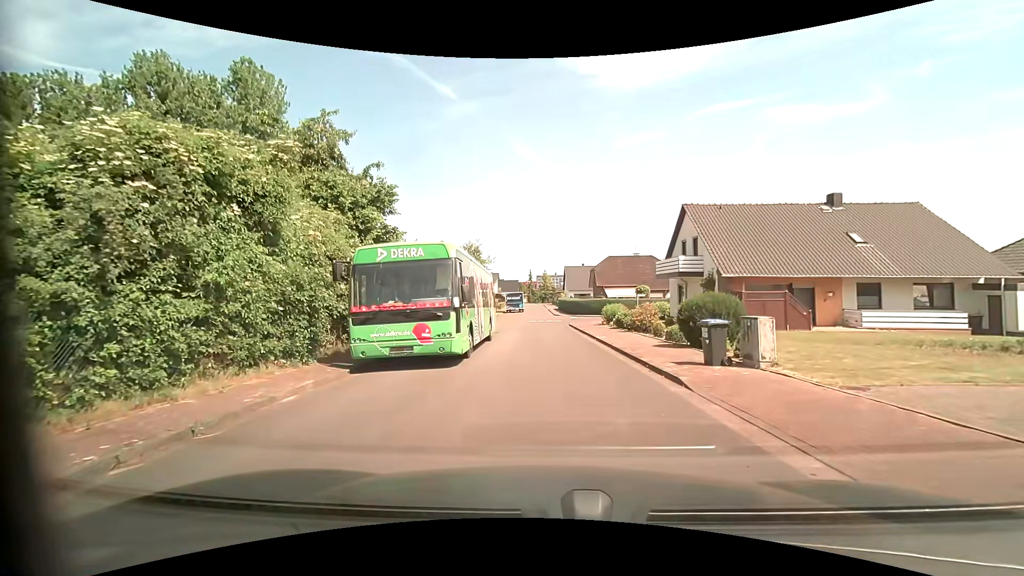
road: residential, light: Day
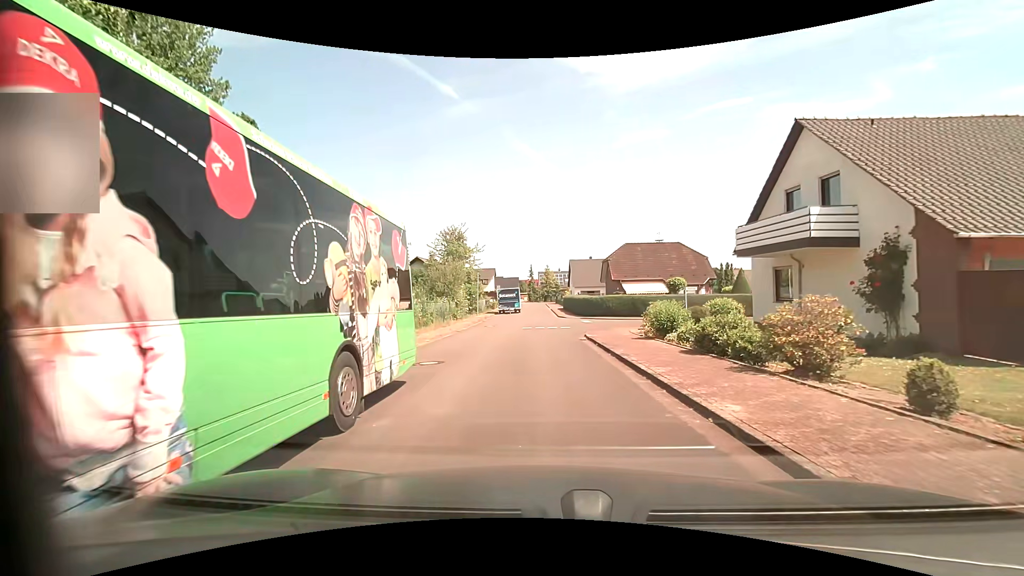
(+0.4, +13.9) m; 0°
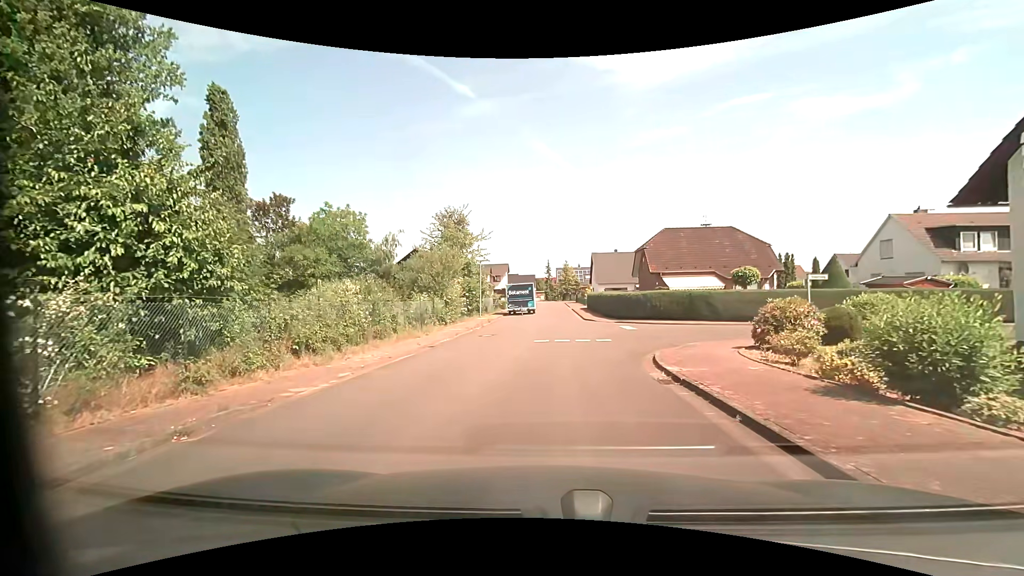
(-0.2, +10.5) m; -2°
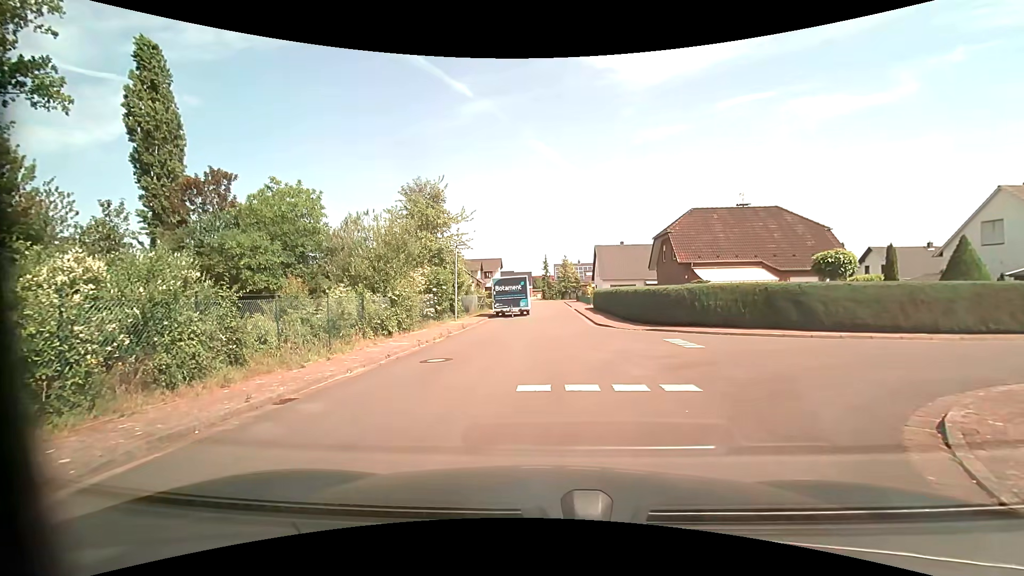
(0.0, +9.7) m; 0°
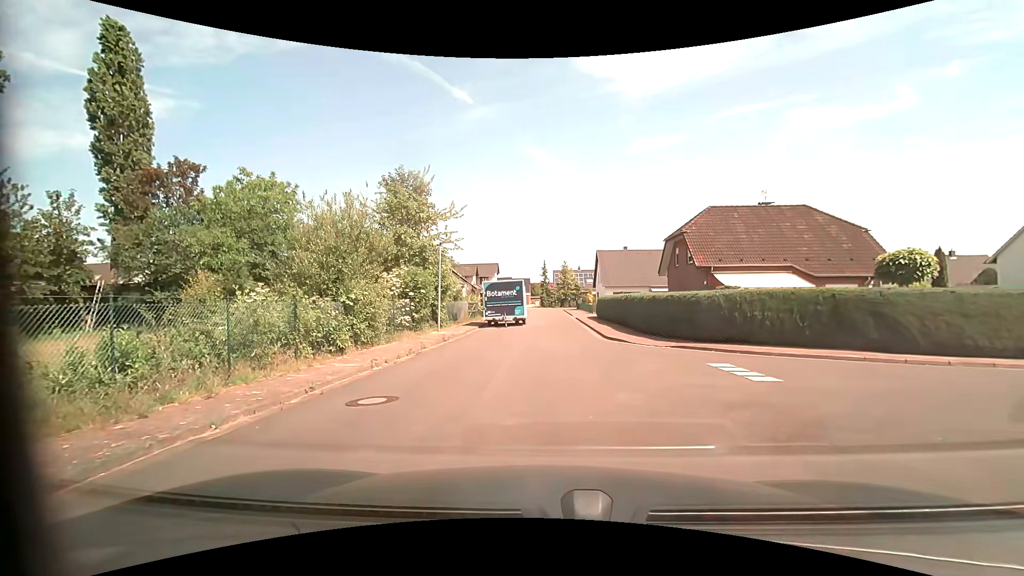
(0.0, +4.4) m; -1°
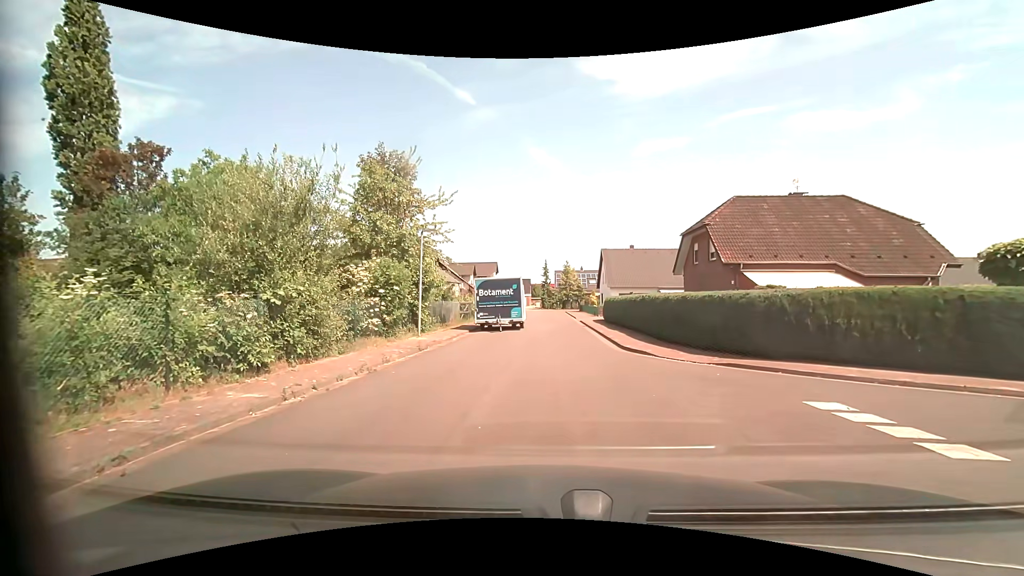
(+0.1, +4.2) m; +1°
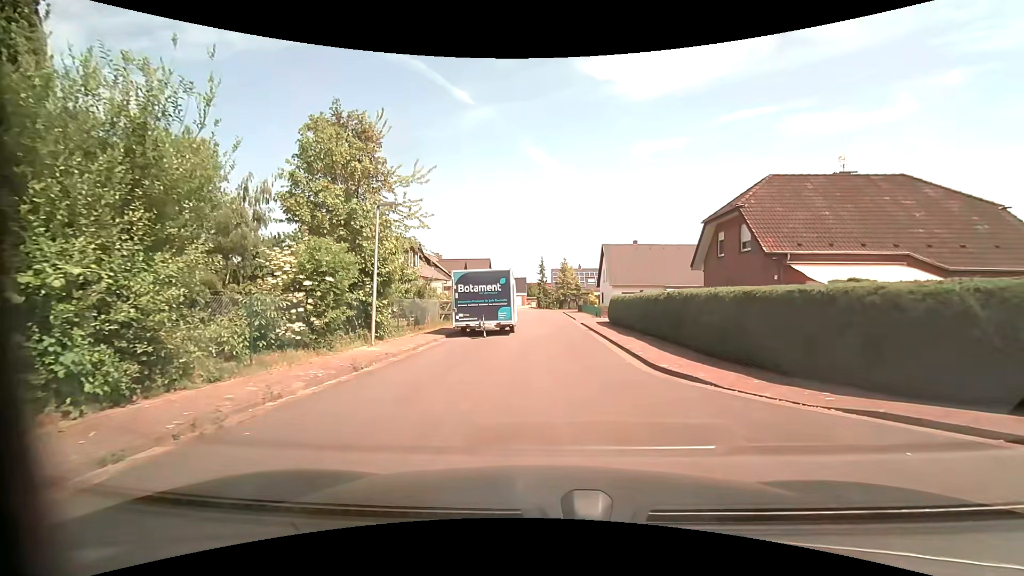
(0.0, +5.3) m; +1°
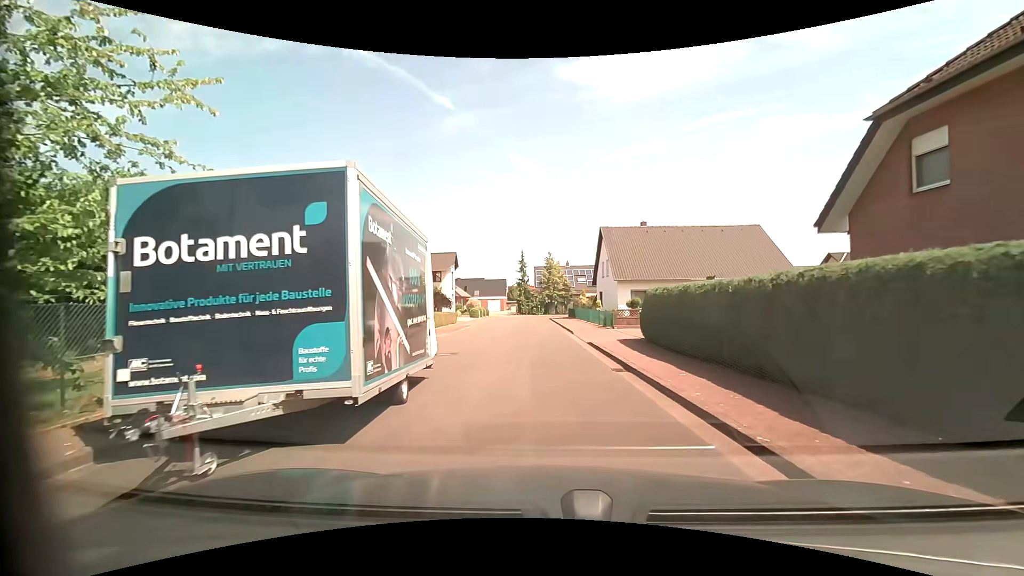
(+0.1, +16.0) m; +2°
(0, +10) (-1, +20) (-2, +30) (-3, +40) (-3, +50) (-2, +60) (+5, +67) (+14, +68) (+24, +68) (+34, +68) m
